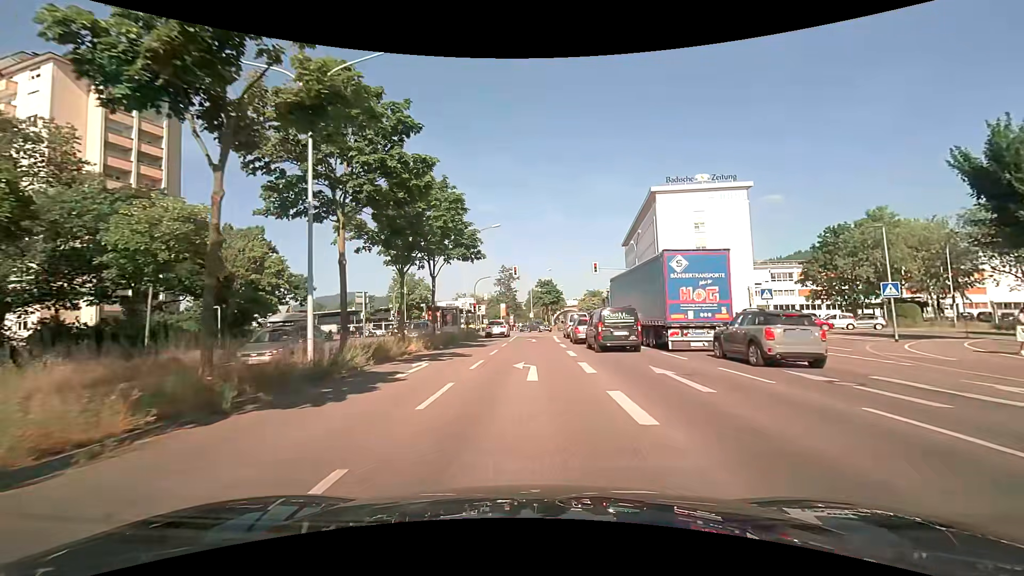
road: primary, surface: asphalt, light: Day
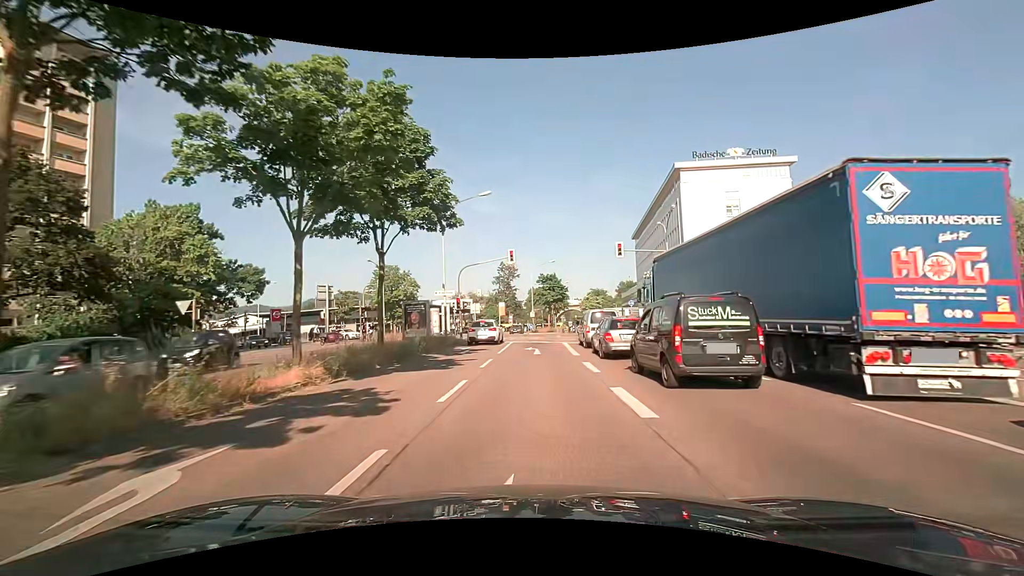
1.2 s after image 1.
(0.0, +11.3) m; 0°
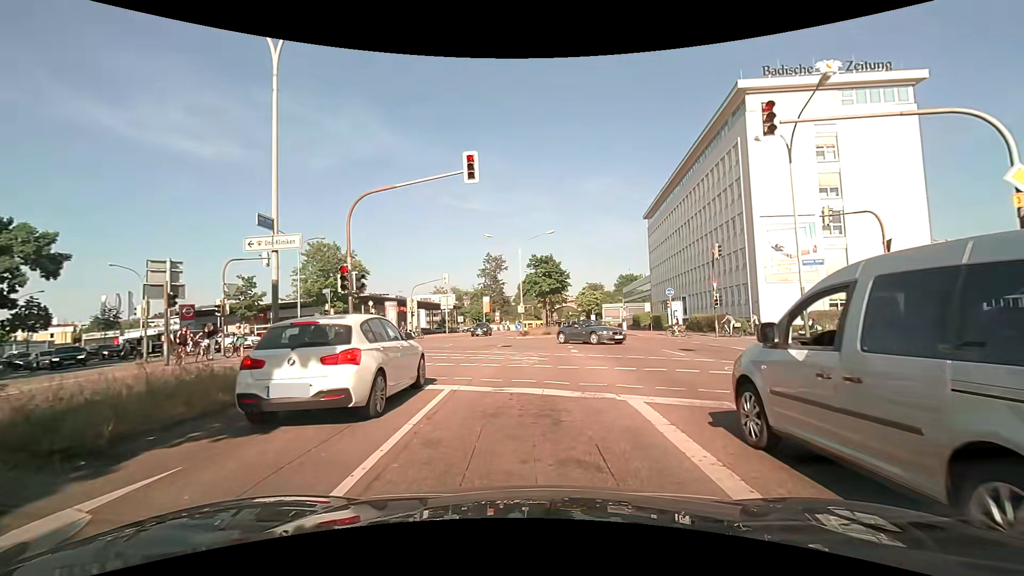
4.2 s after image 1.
(+0.1, +20.6) m; +1°
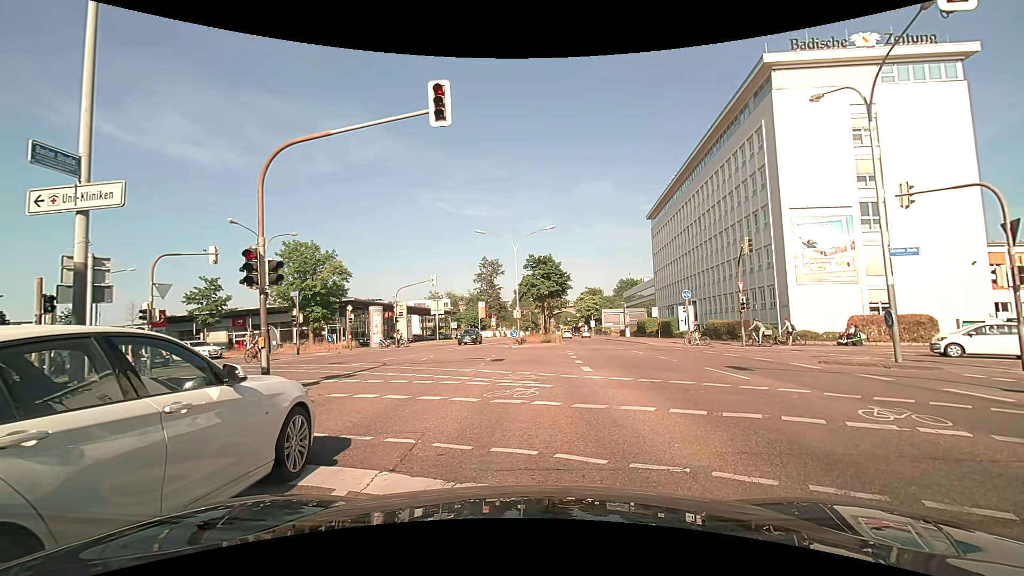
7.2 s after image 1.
(+0.1, +4.8) m; +1°
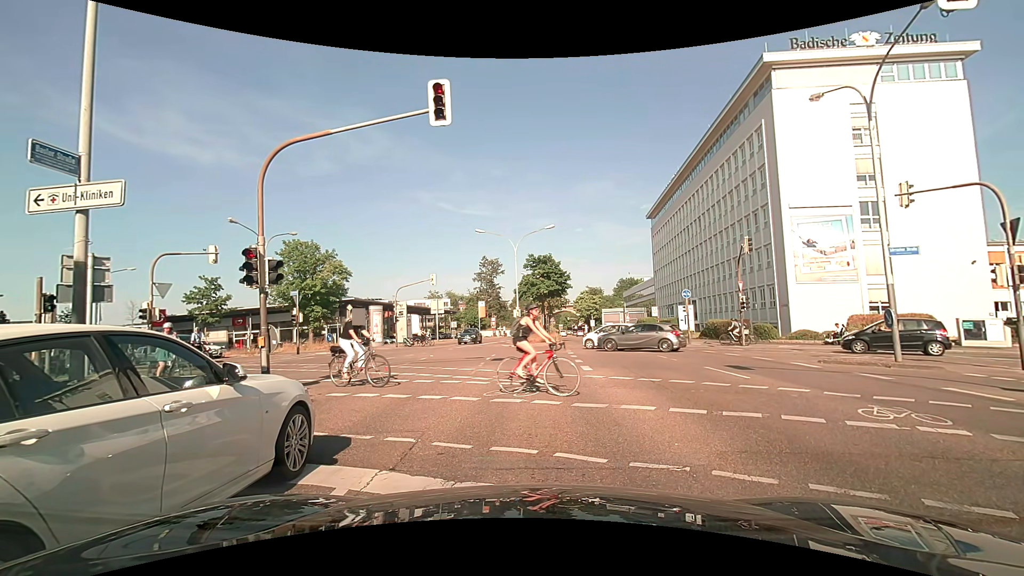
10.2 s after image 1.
(0.0, +0.1) m; 0°
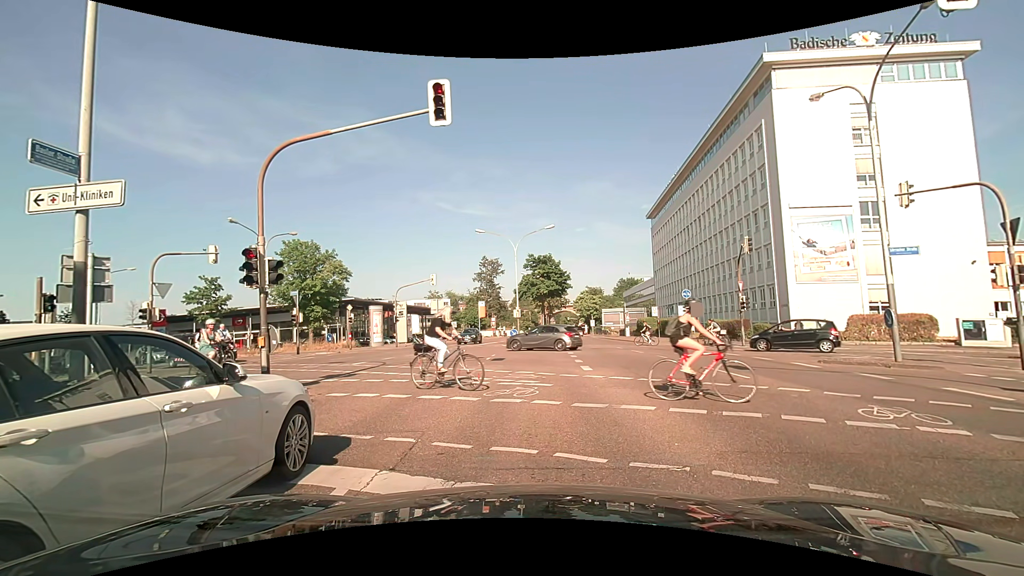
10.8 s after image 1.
(0.0, 0.0) m; 0°
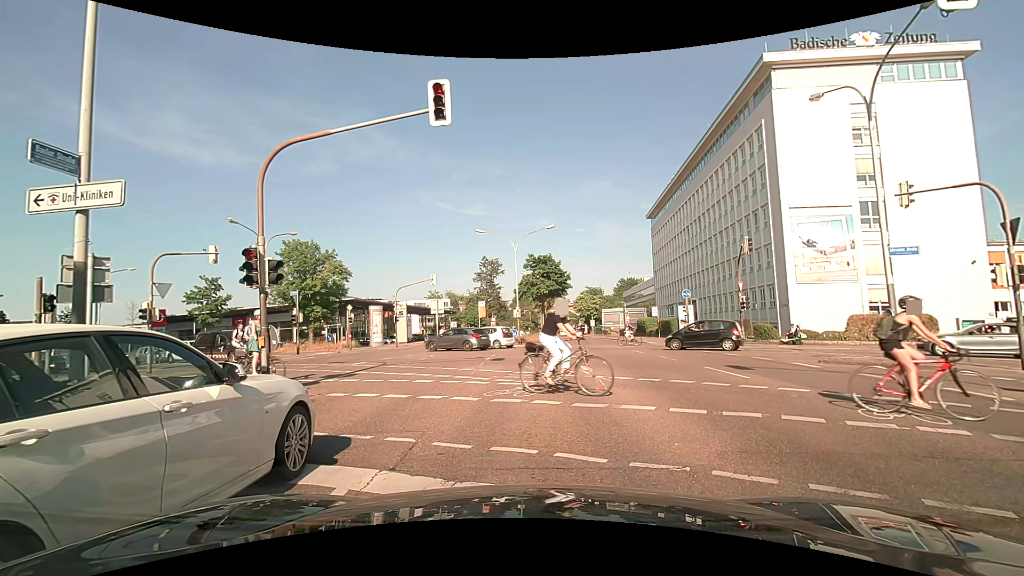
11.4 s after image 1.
(0.0, 0.0) m; 0°
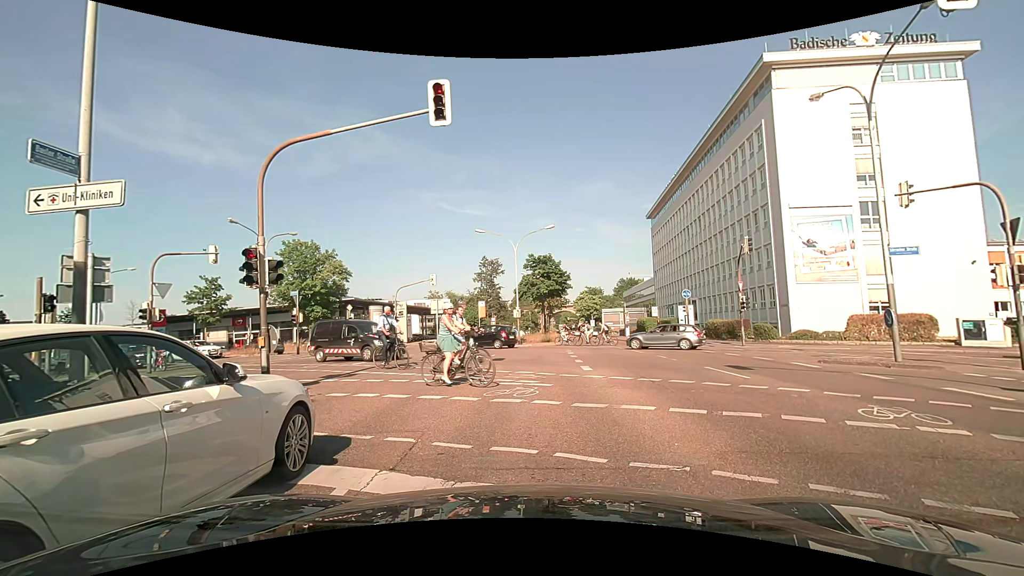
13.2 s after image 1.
(0.0, 0.0) m; 0°
